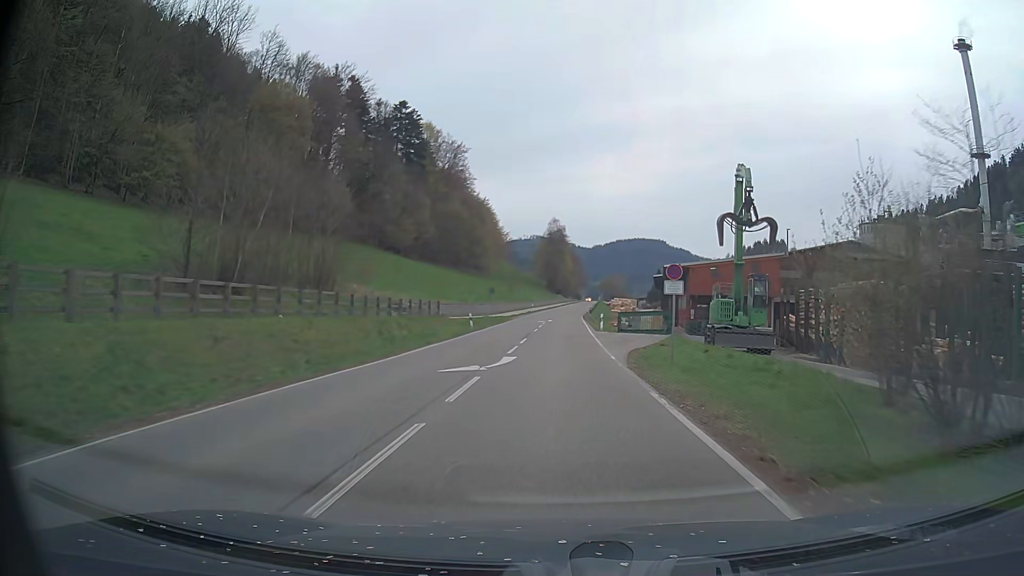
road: secondary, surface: asphalt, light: Day
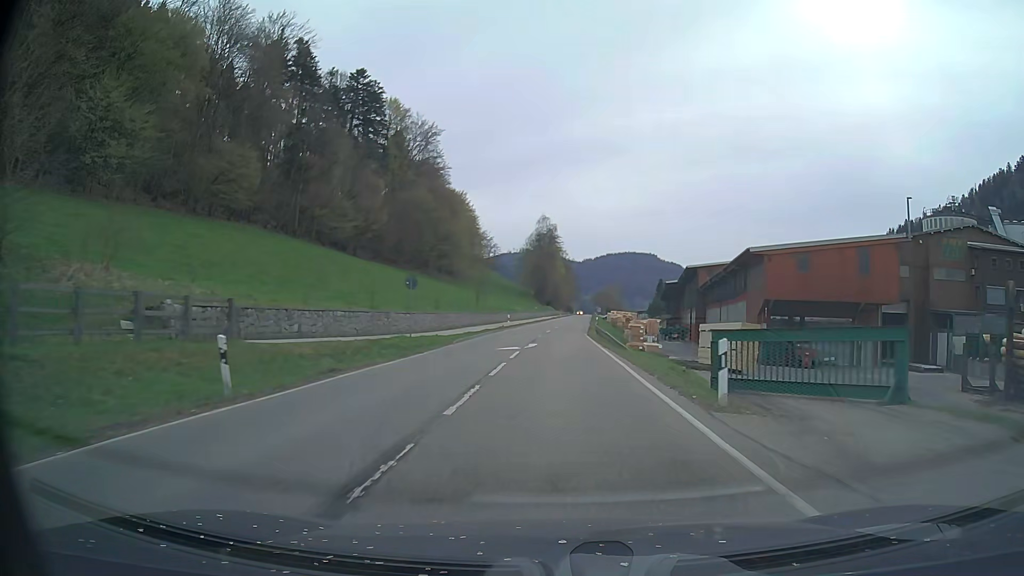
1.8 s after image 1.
(+0.2, +30.7) m; +1°
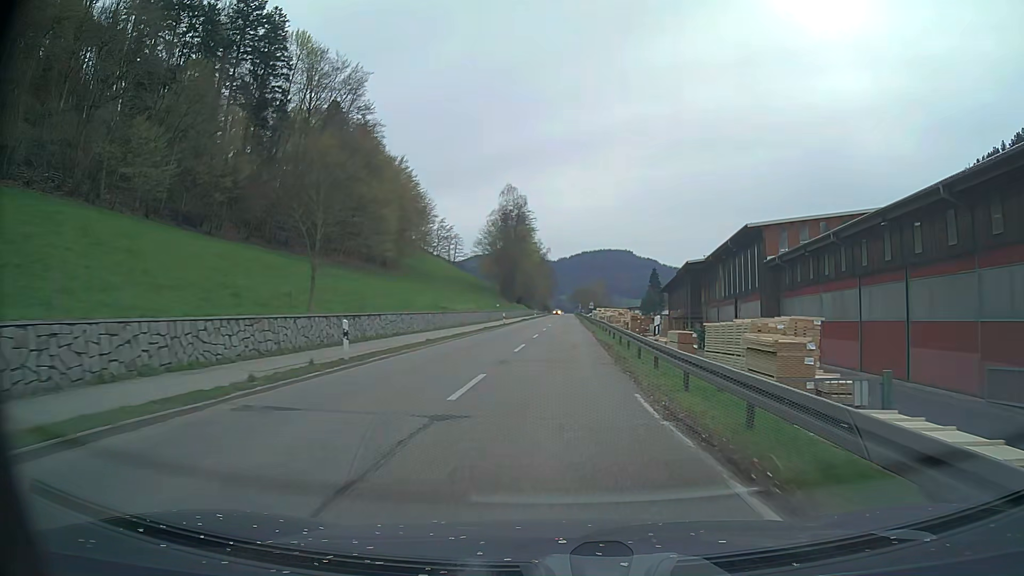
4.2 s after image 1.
(+0.7, +40.9) m; +2°
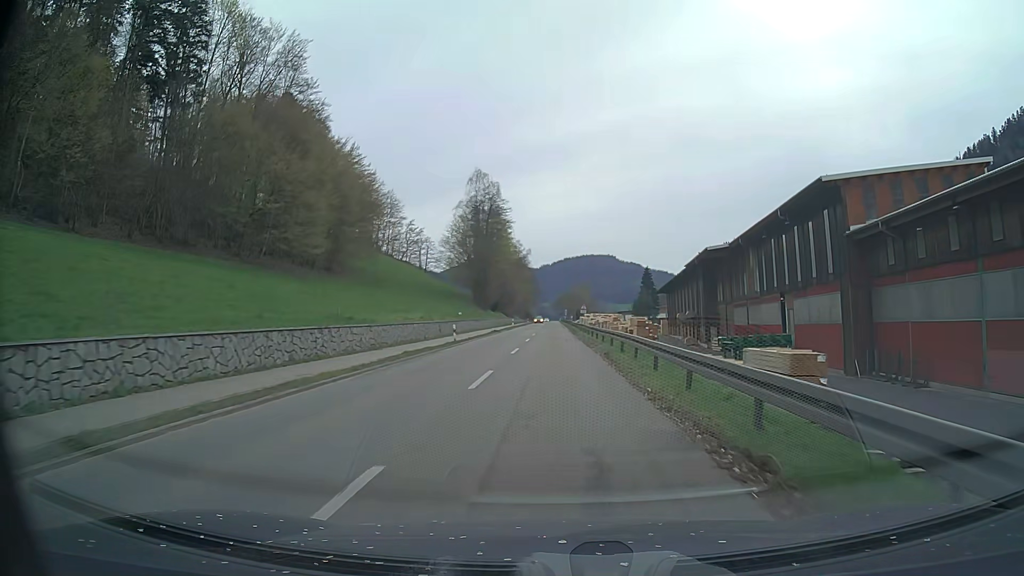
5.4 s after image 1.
(+0.3, +20.4) m; +1°
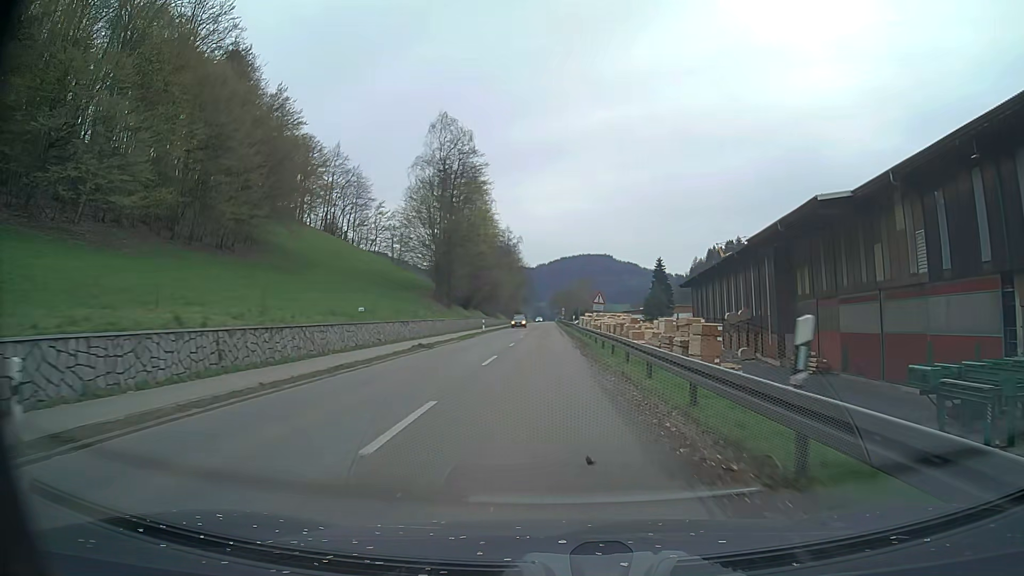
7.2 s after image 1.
(+0.3, +30.4) m; 0°
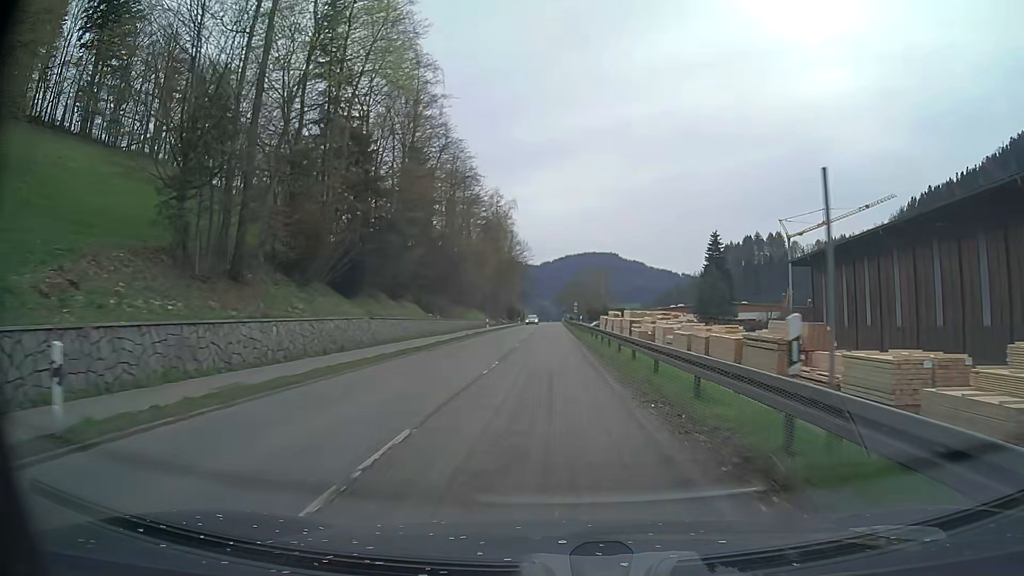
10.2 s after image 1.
(-0.4, +51.2) m; 0°
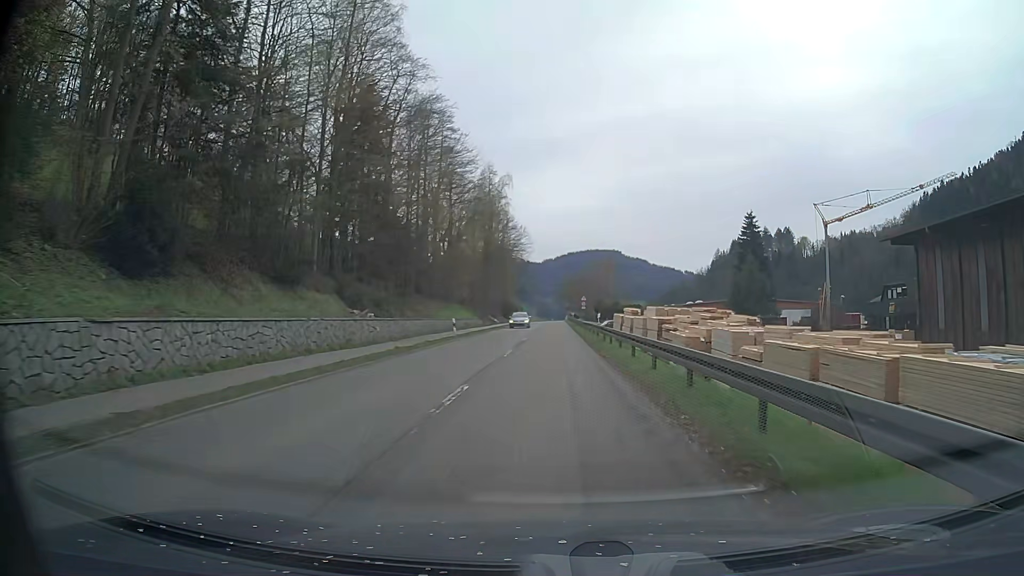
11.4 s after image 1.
(0.0, +19.1) m; 0°
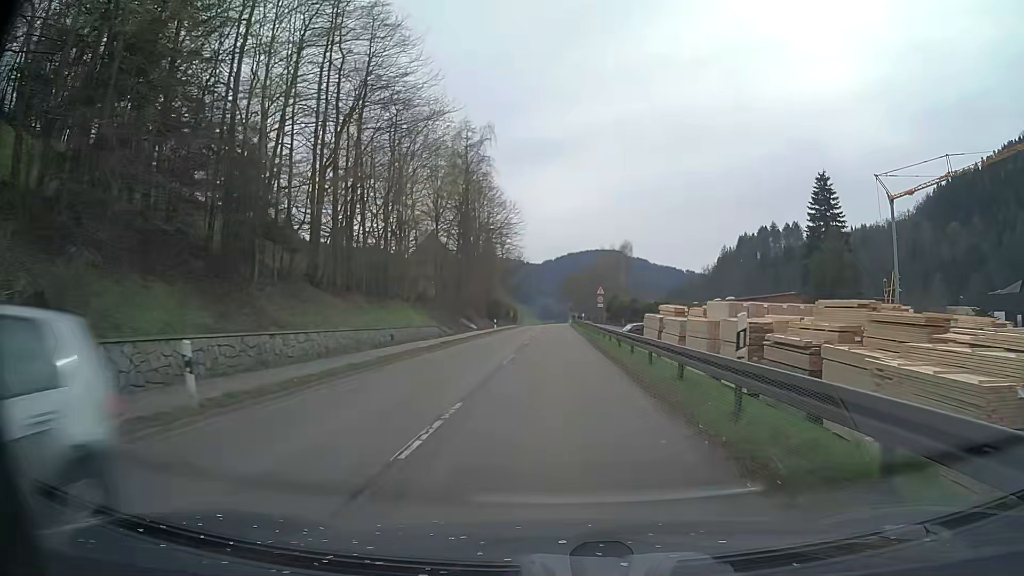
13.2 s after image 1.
(-0.2, +26.5) m; 0°
(0, +10) (0, +20) (0, +30) (0, +40) (0, +50) (0, +60) (0, +70) (0, +80) (0, +90) (0, +100) m
